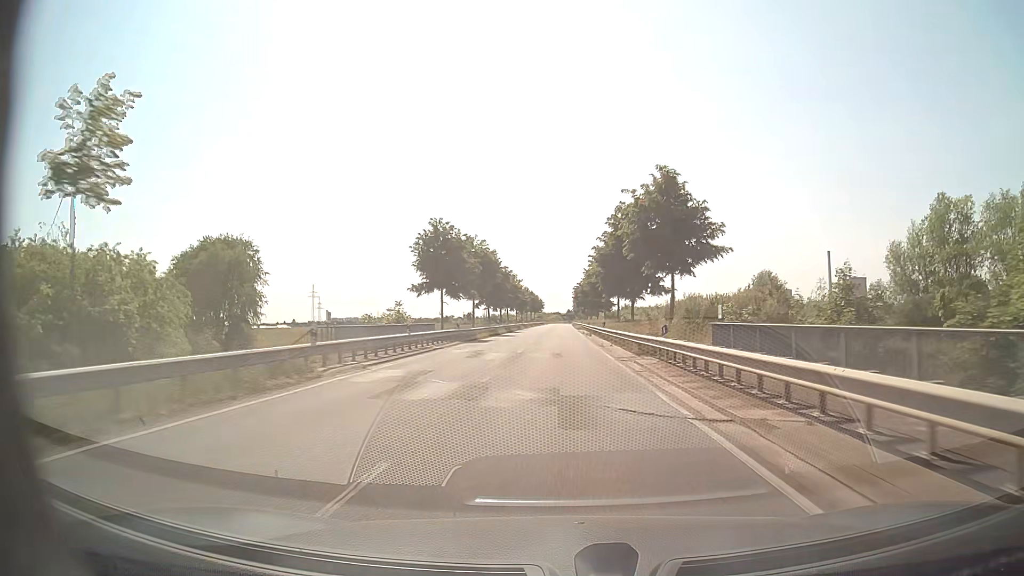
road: secondary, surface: asphalt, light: Day
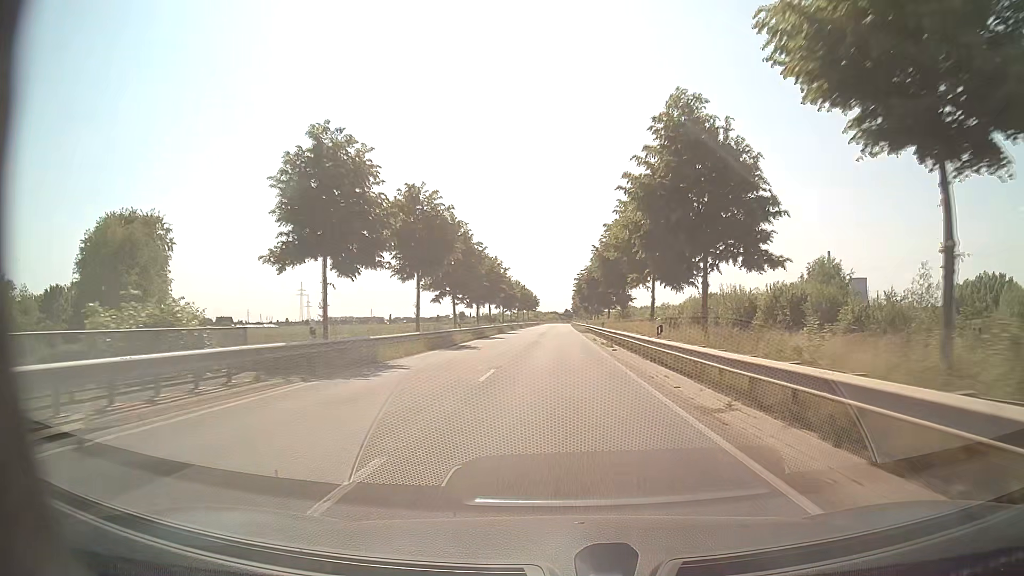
(+0.1, +24.2) m; 0°
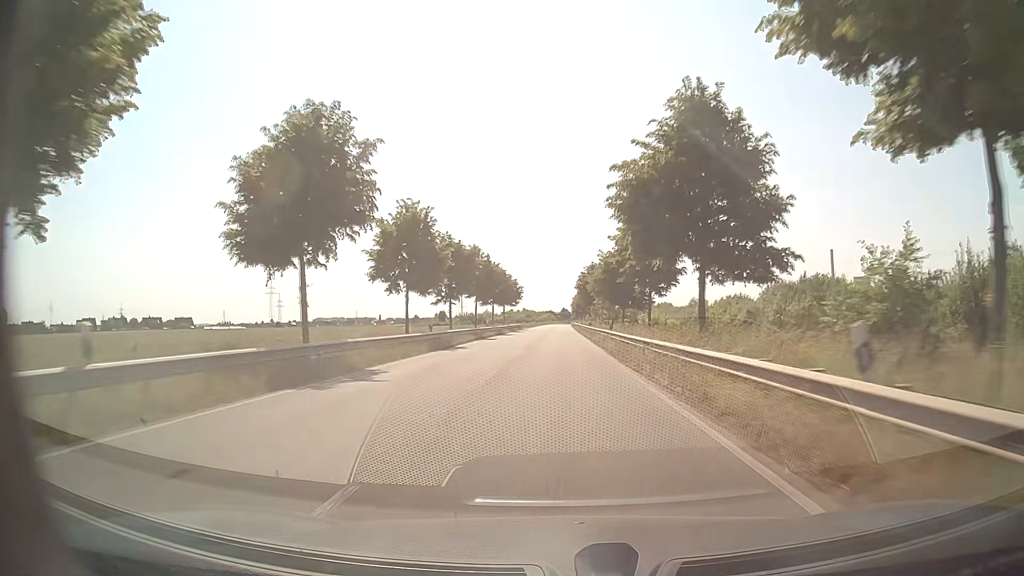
(+0.2, +61.5) m; 0°
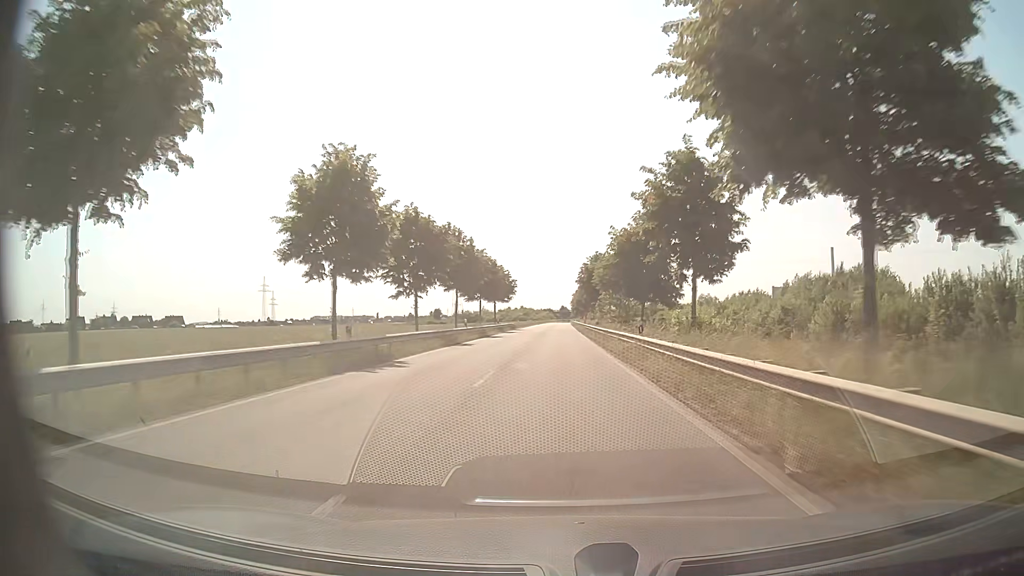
(0.0, +12.4) m; 0°
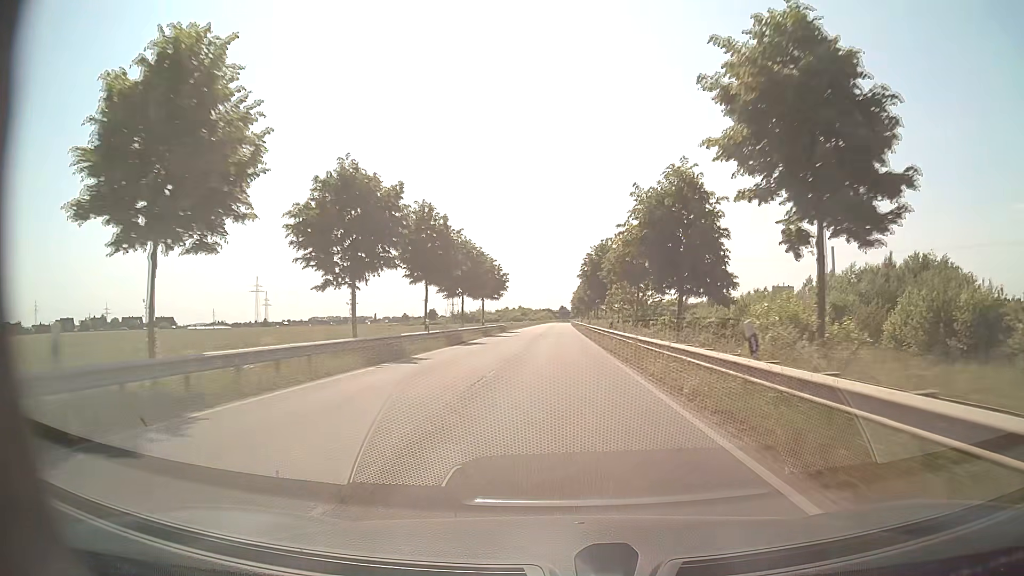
(+0.1, +12.4) m; +1°
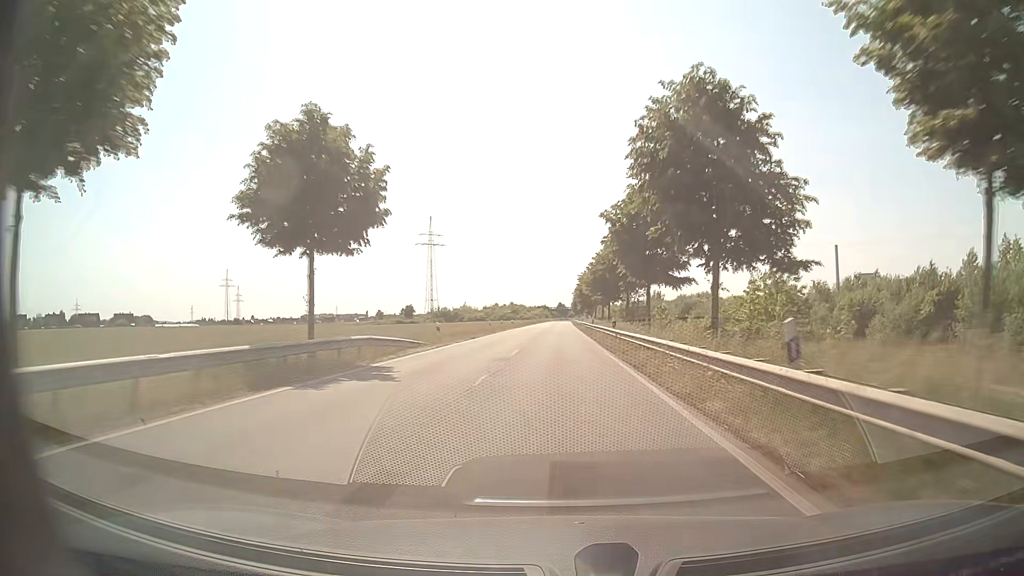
(-0.2, +49.9) m; 0°
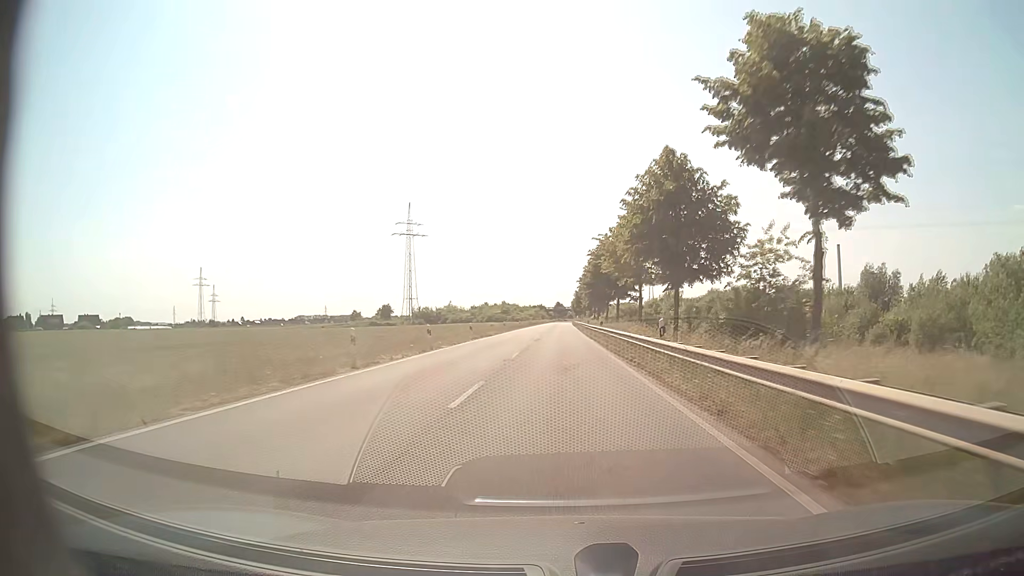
(0.0, +37.5) m; 0°
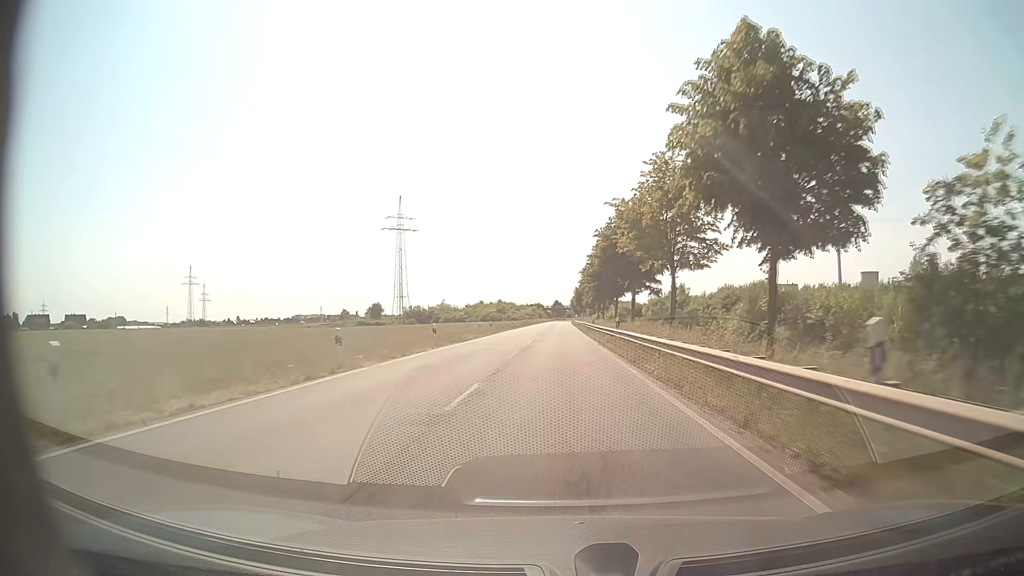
(0.0, +12.5) m; 0°
(0, +10) (0, +20) (0, +30) (0, +40) (0, +50) (0, +60) (0, +70) (0, +80) (0, +90) (0, +100) m
